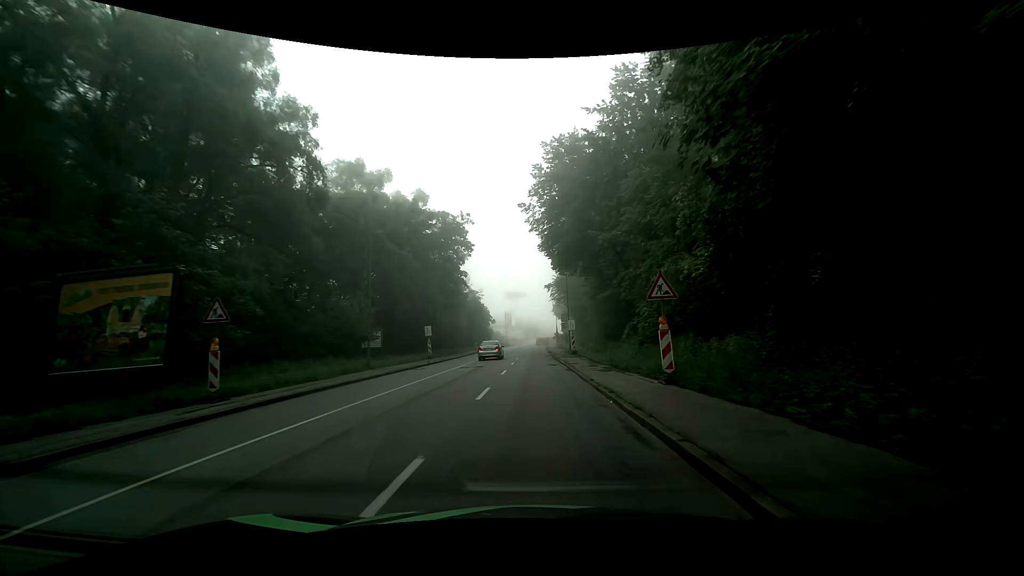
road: tertiary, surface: asphalt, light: Day
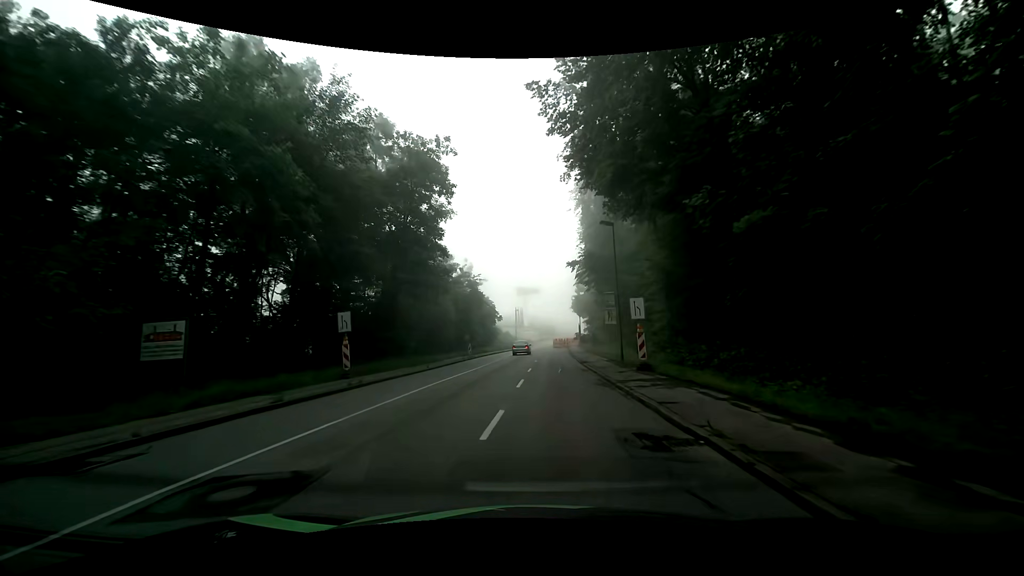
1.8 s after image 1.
(+0.2, +22.9) m; -1°
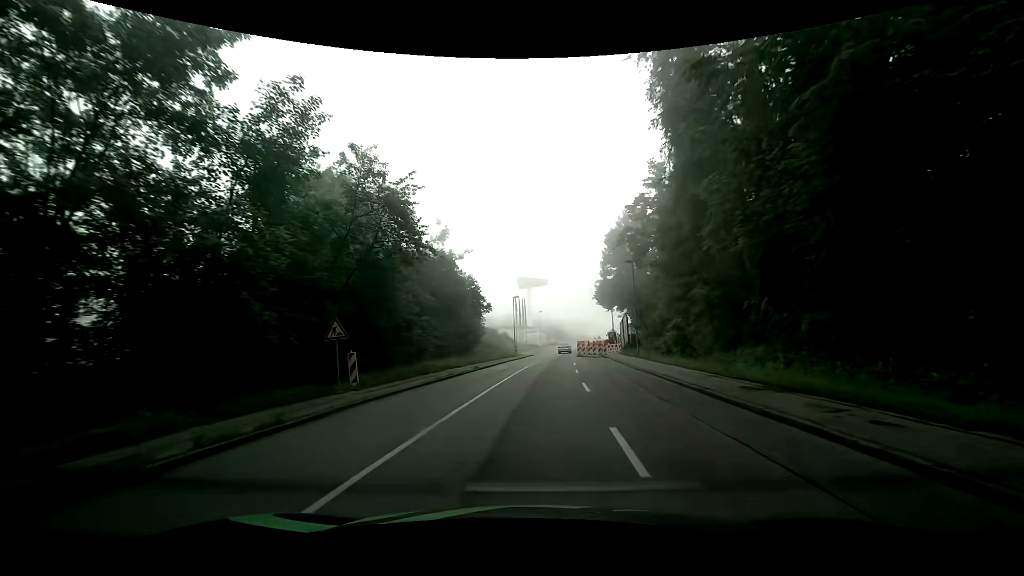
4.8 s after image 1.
(-0.4, +38.0) m; 0°
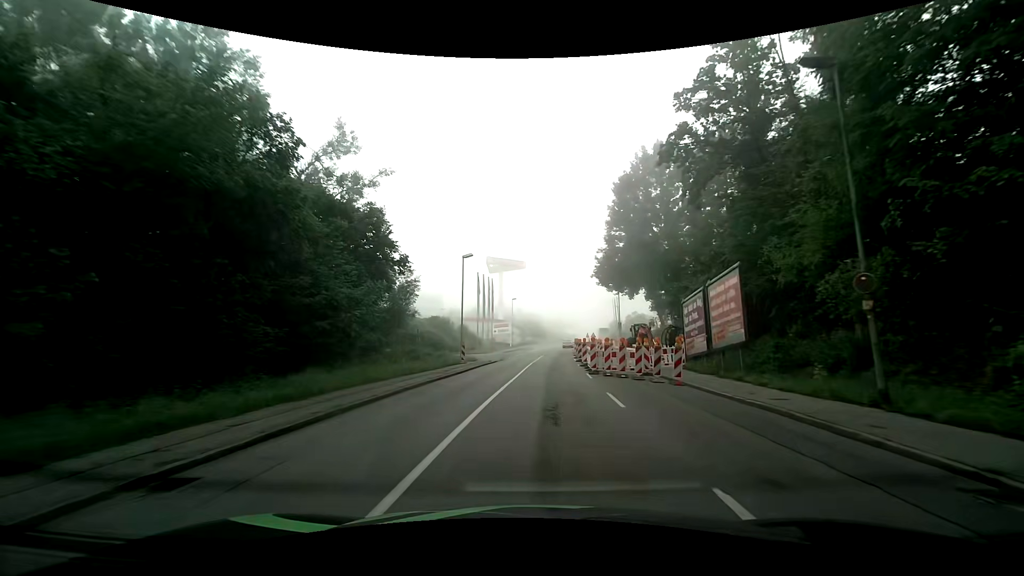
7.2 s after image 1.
(+1.1, +30.4) m; +3°
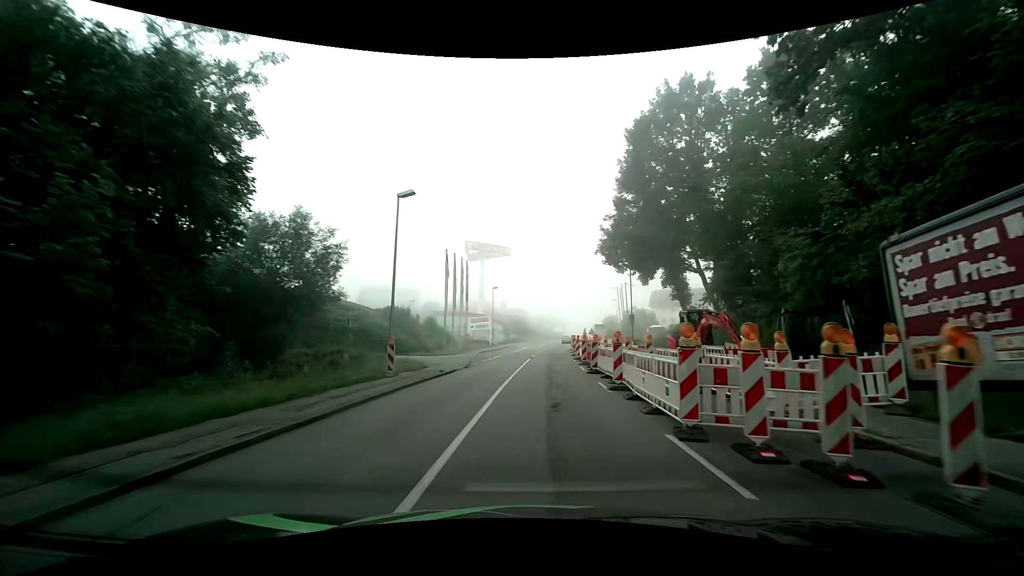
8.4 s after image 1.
(+0.3, +15.2) m; +2°
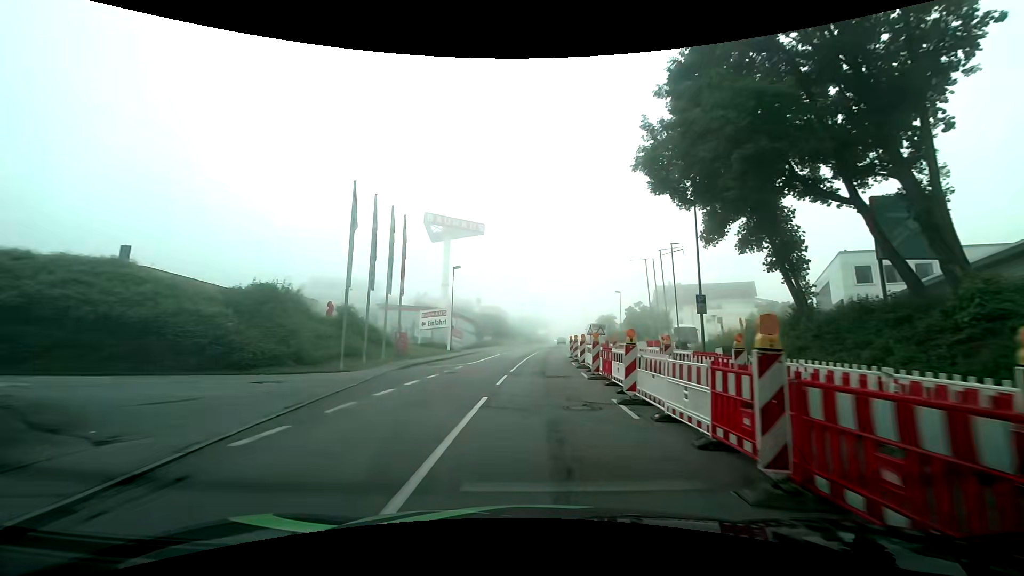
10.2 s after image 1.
(+0.3, +22.9) m; +1°
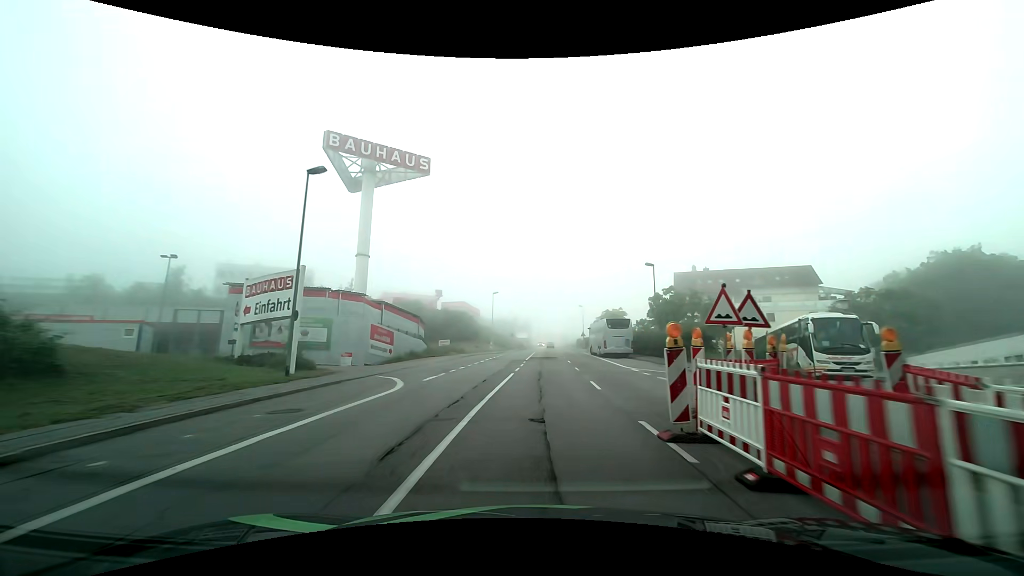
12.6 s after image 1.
(+1.0, +30.3) m; +2°
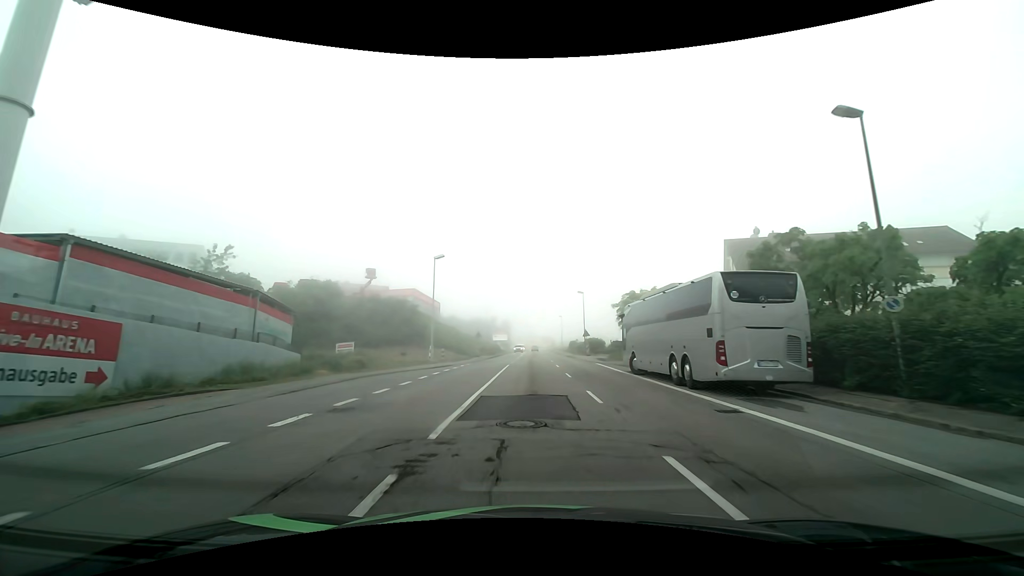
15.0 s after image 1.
(+1.1, +30.4) m; +2°
(0, +10) (0, +20) (0, +30) (0, +40) (0, +50) (0, +60) (0, +70) (0, +80) (0, +90) (0, +100) m
